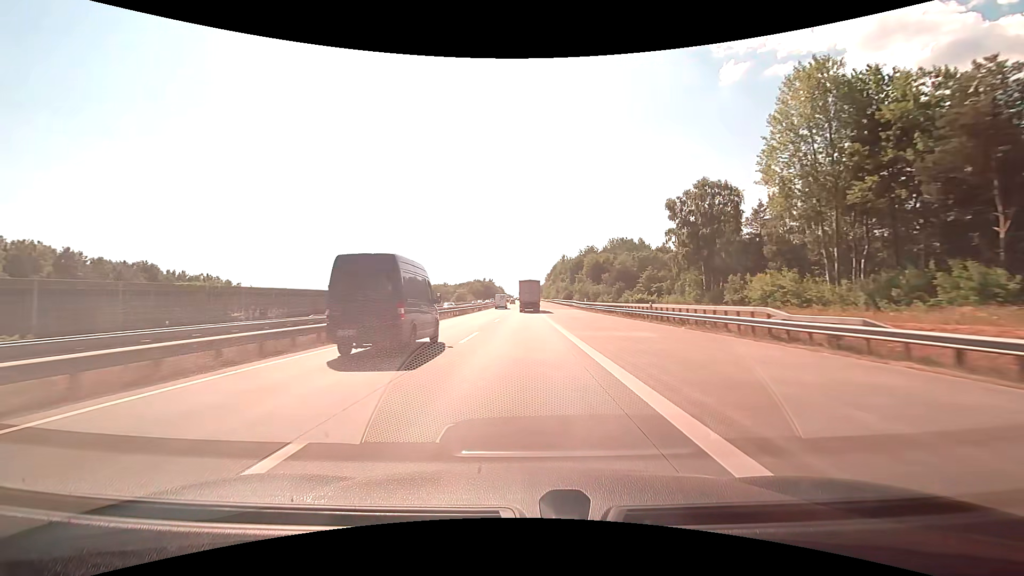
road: motorway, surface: concrete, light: Day
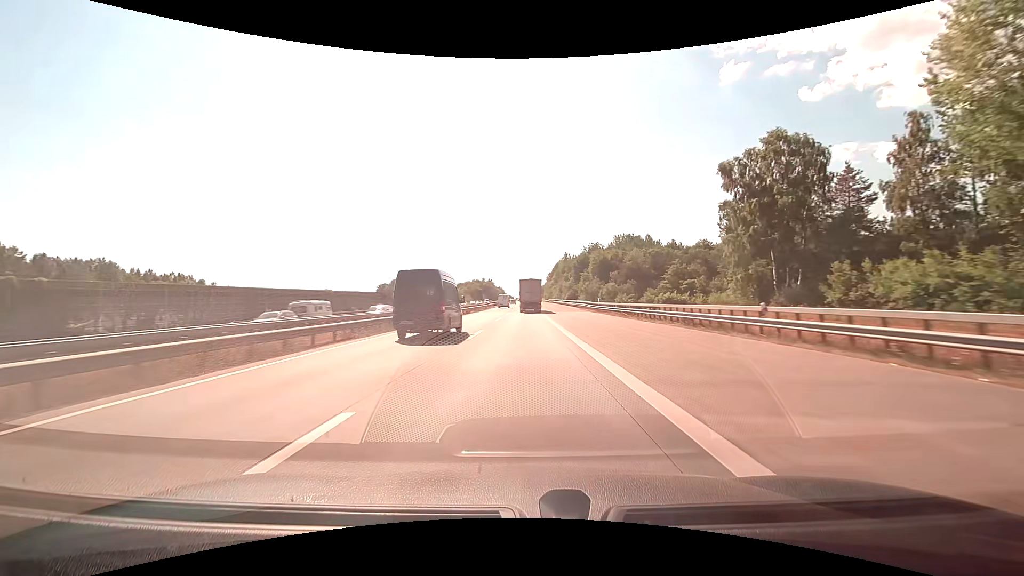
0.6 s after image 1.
(0.0, +16.5) m; 0°
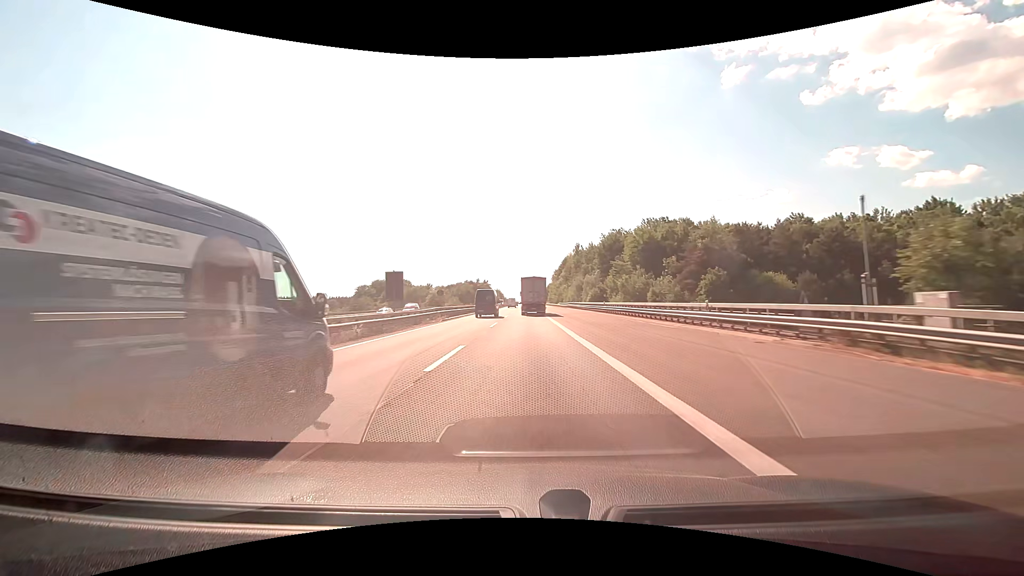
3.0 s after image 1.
(-0.1, +62.0) m; 0°
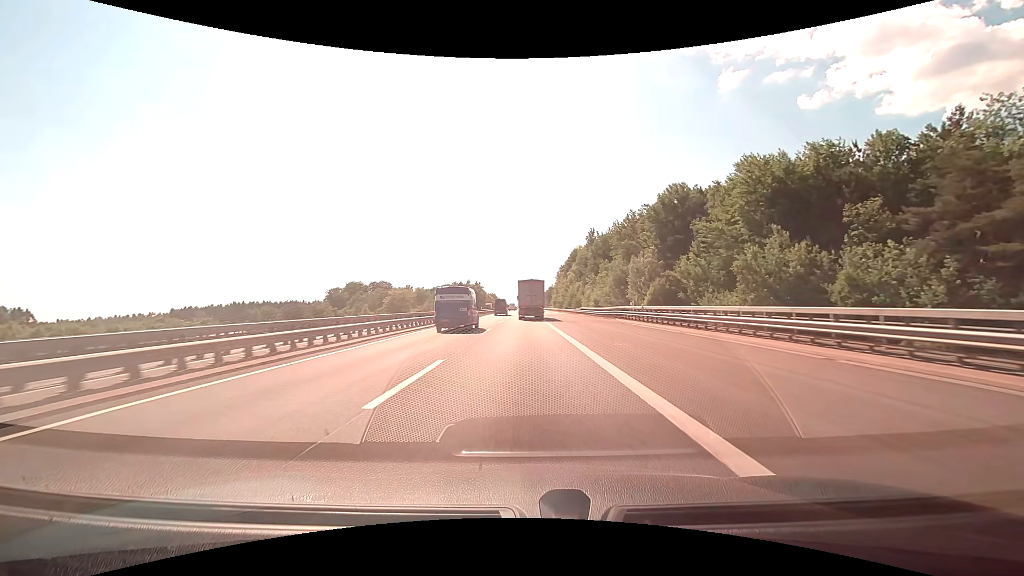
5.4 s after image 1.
(+0.1, +57.3) m; 0°
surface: asphalt
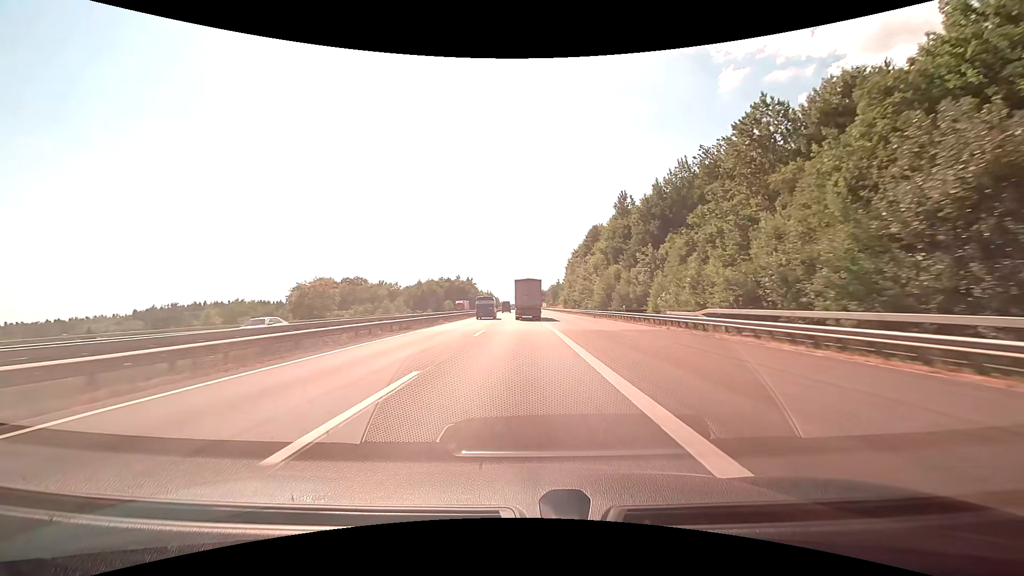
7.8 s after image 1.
(0.0, +56.4) m; 0°
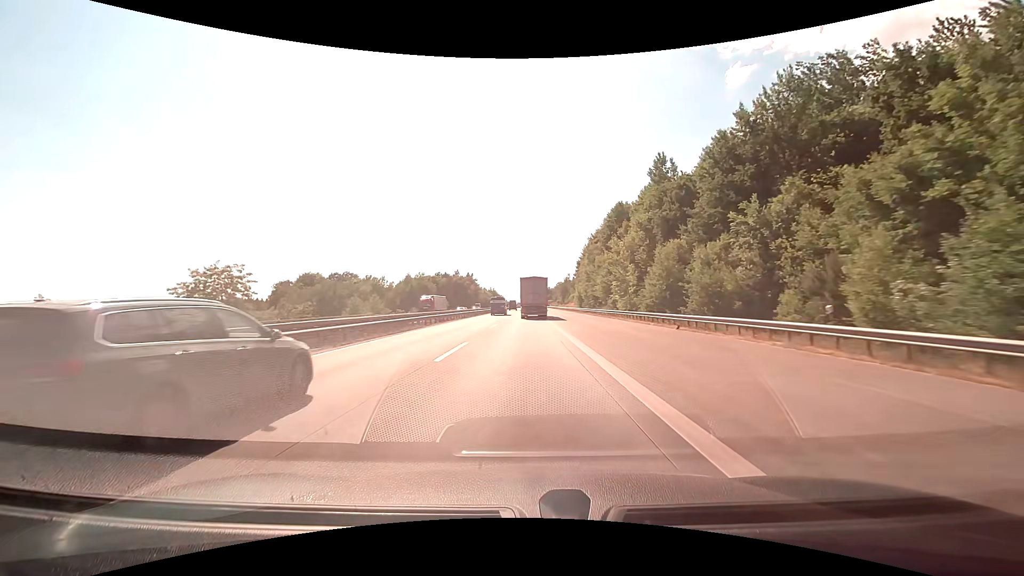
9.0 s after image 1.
(-0.1, +28.6) m; -1°
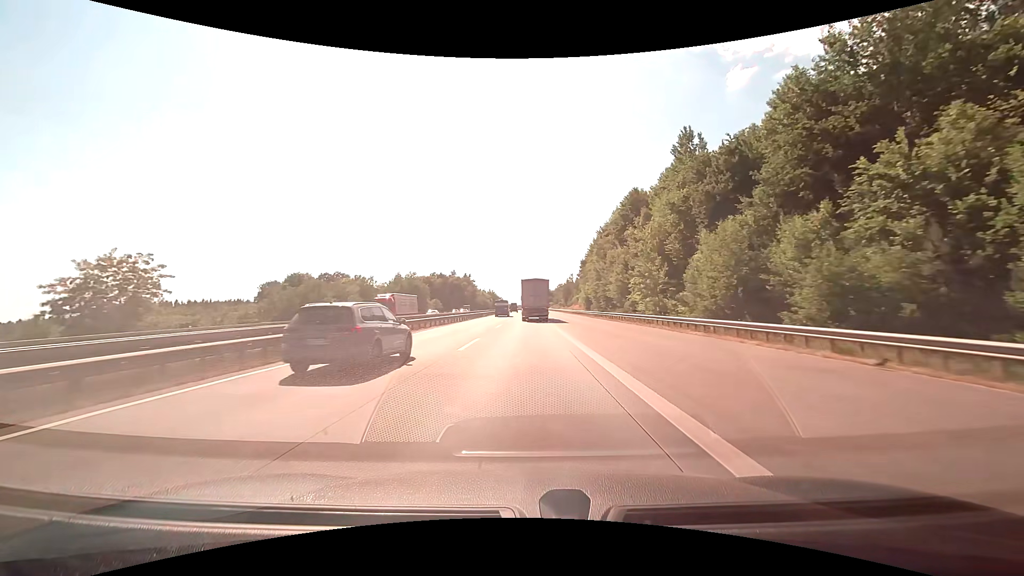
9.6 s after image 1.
(0.0, +14.4) m; 0°
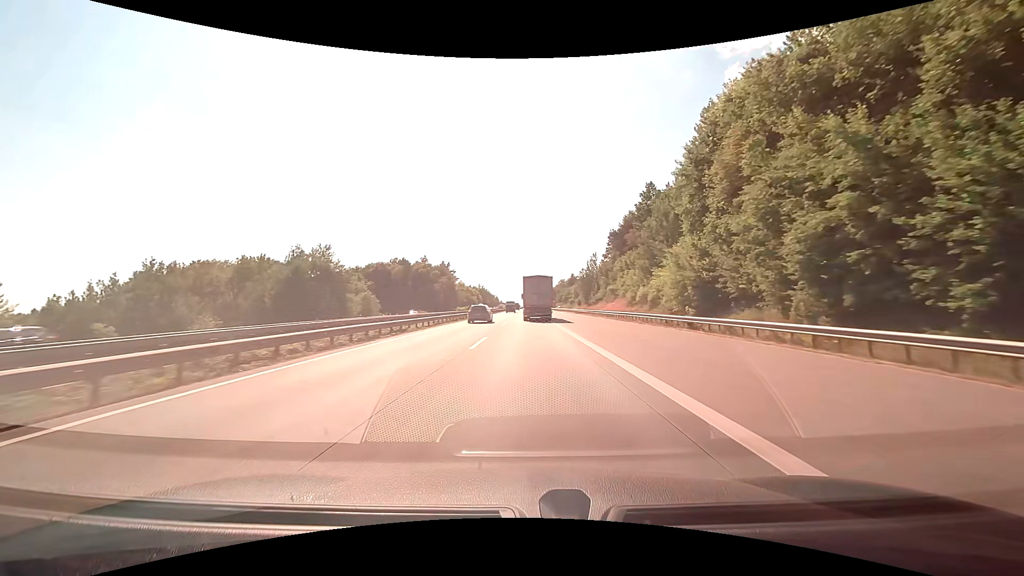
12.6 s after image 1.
(0.0, +72.2) m; 0°
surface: concrete
(0, +10) (0, +20) (0, +30) (0, +40) (0, +50) (0, +60) (0, +70) (0, +80) (0, +90) (-1, +100) m
